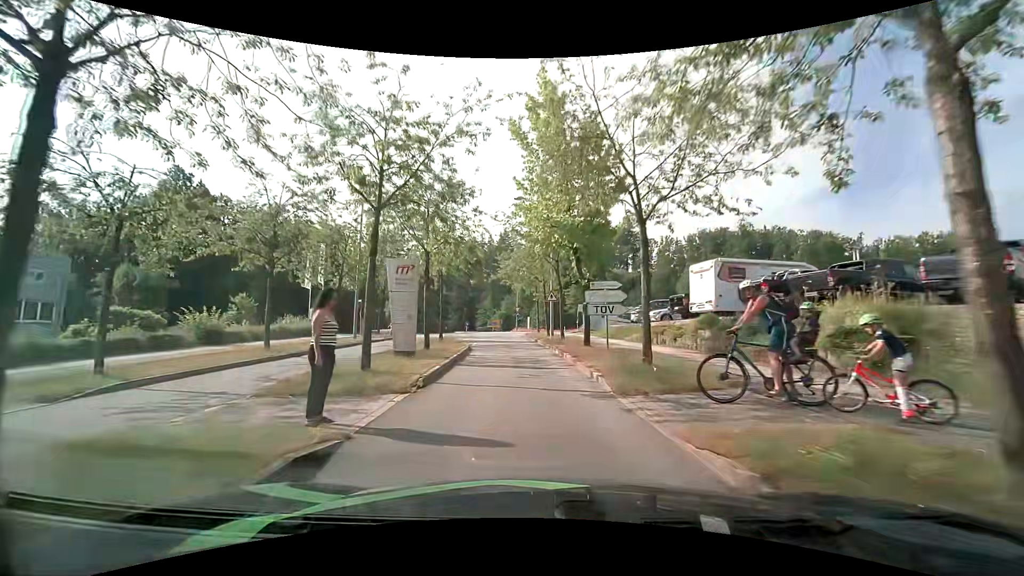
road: residential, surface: asphalt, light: Day
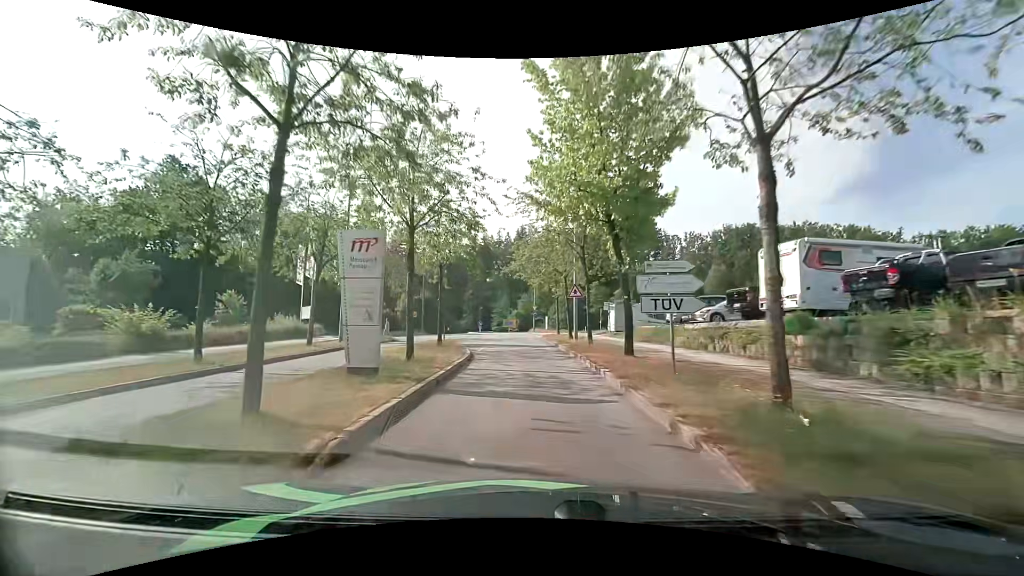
(-0.1, +5.3) m; -2°
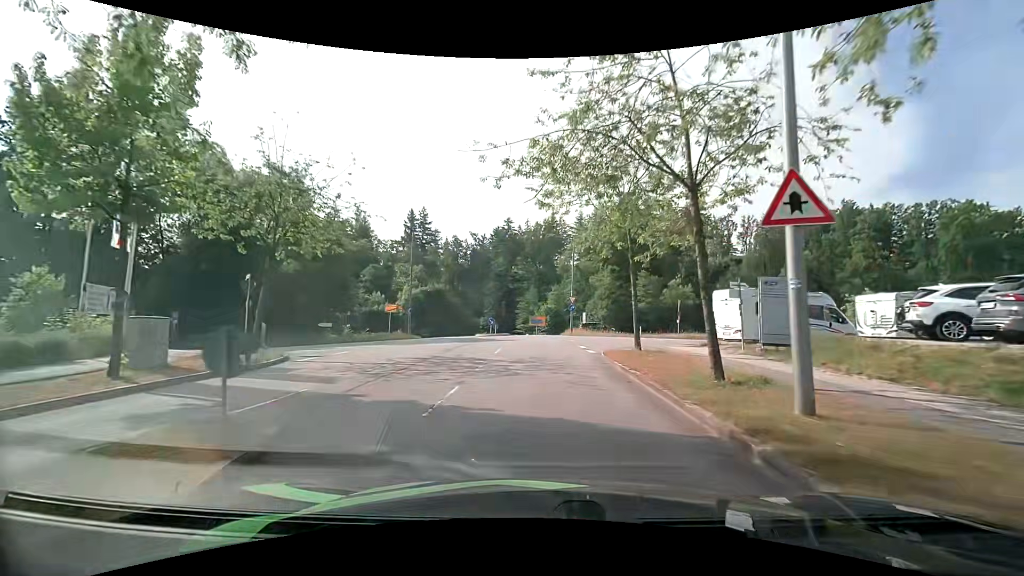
(-0.7, +19.9) m; -3°
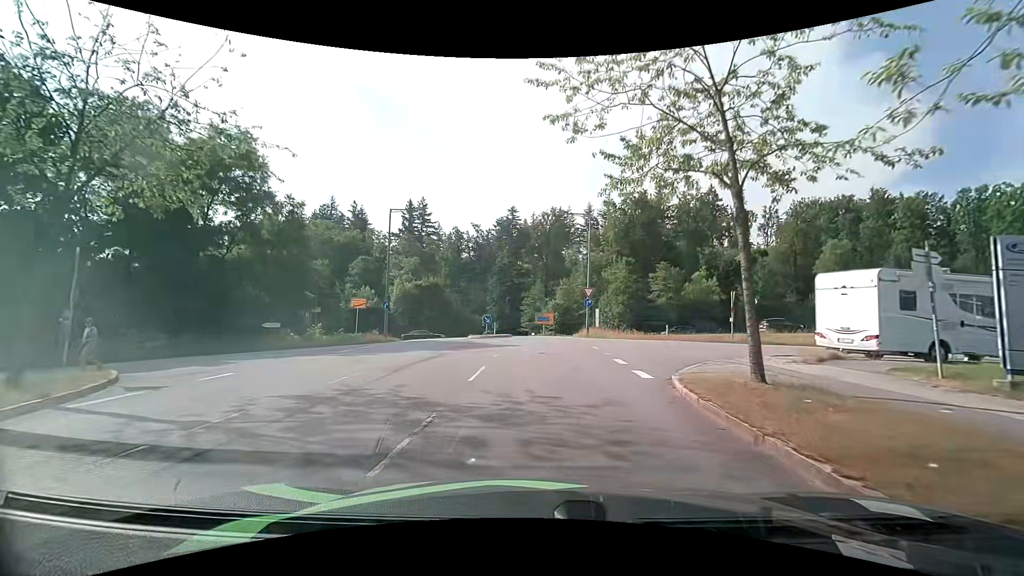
(-0.1, +8.5) m; -1°
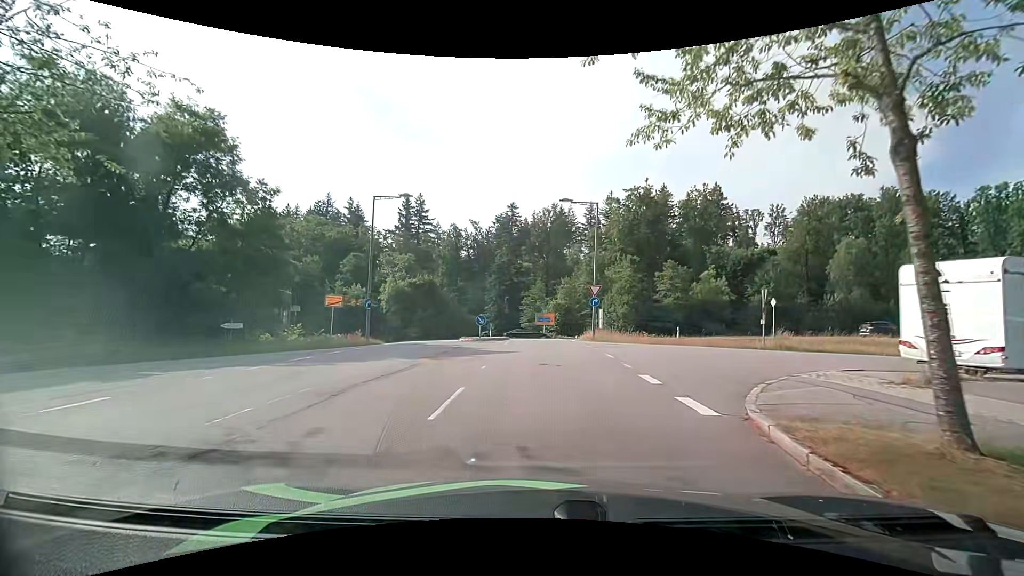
(0.0, +3.7) m; 0°
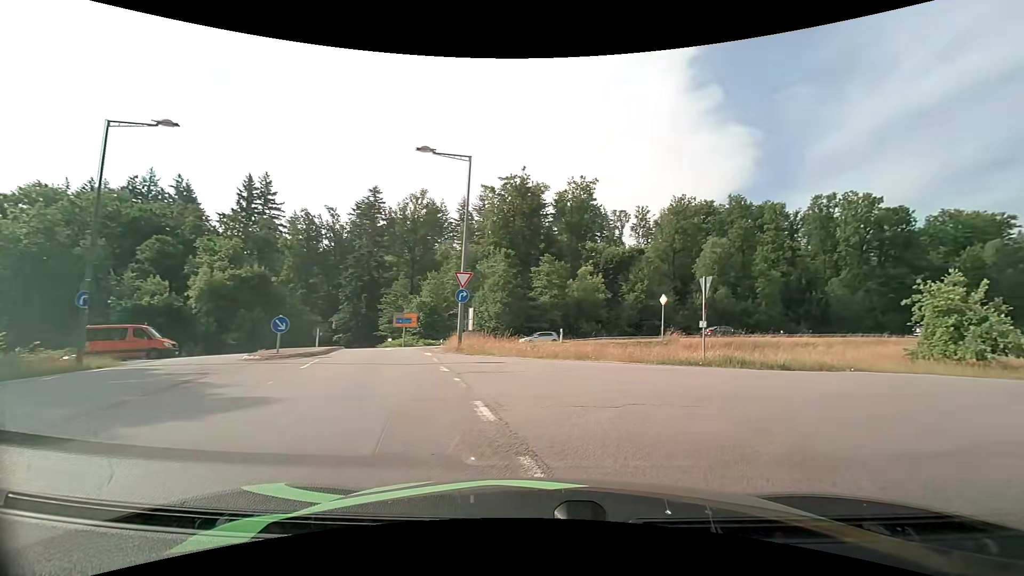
(+0.7, +9.6) m; +14°
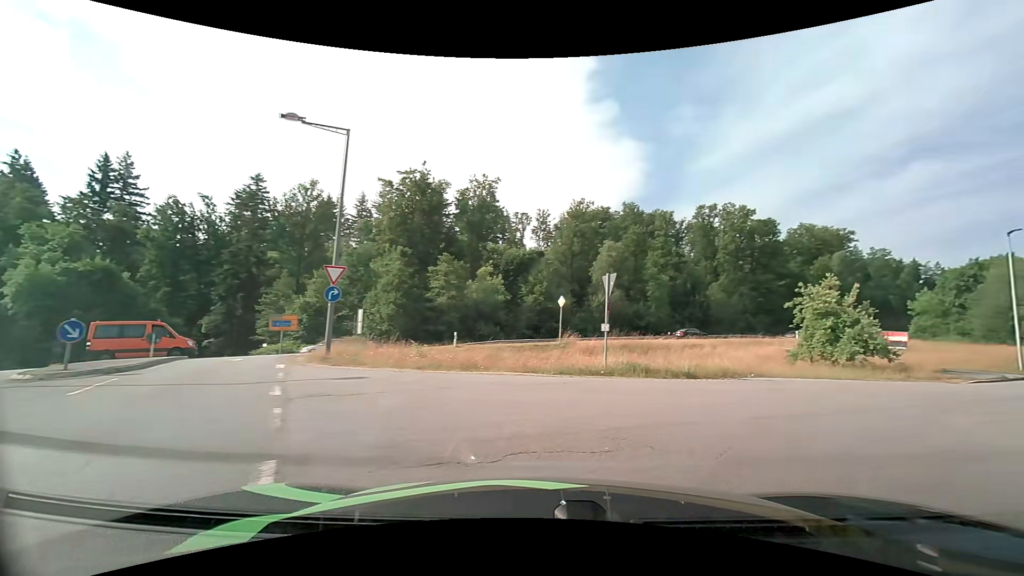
(+0.3, +2.7) m; +12°
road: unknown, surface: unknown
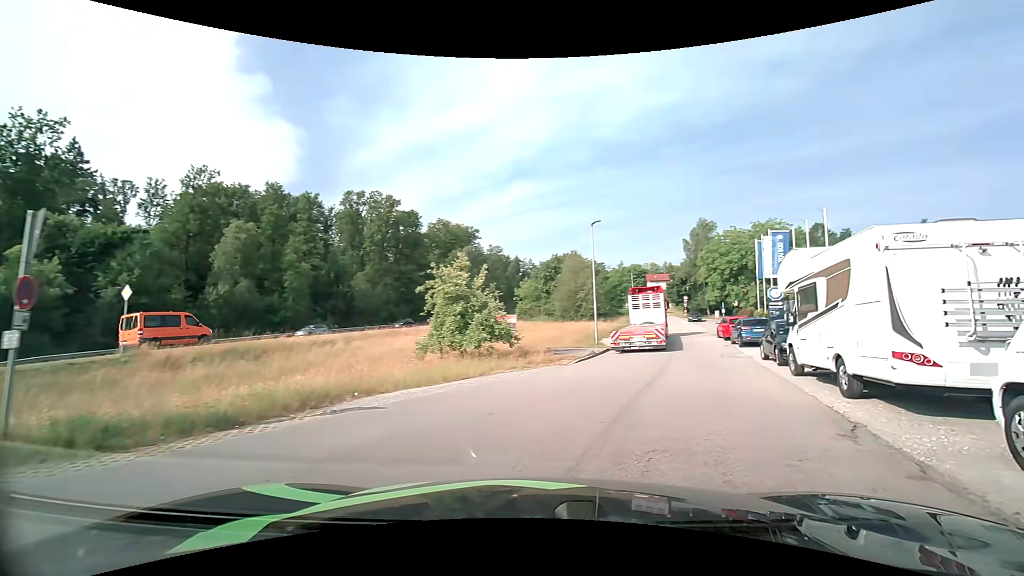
(+2.3, +6.6) m; +39°
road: residential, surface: asphalt
